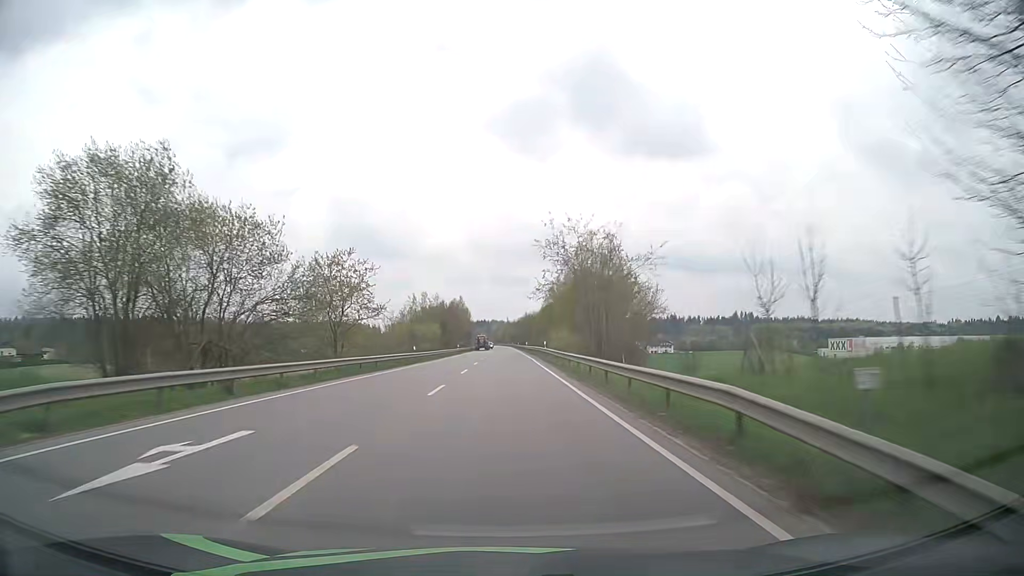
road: primary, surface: asphalt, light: Day
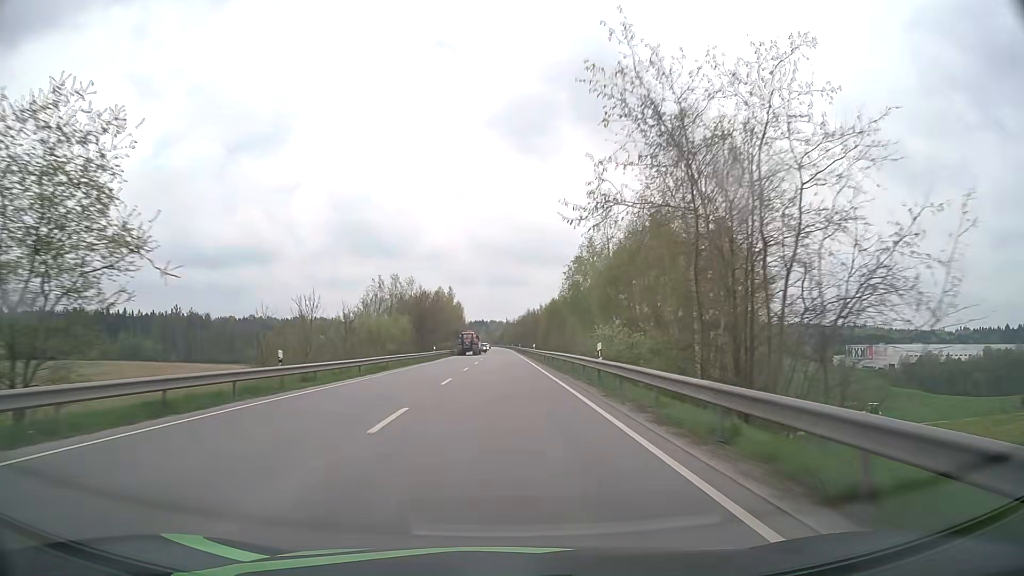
(0.0, +31.7) m; 0°
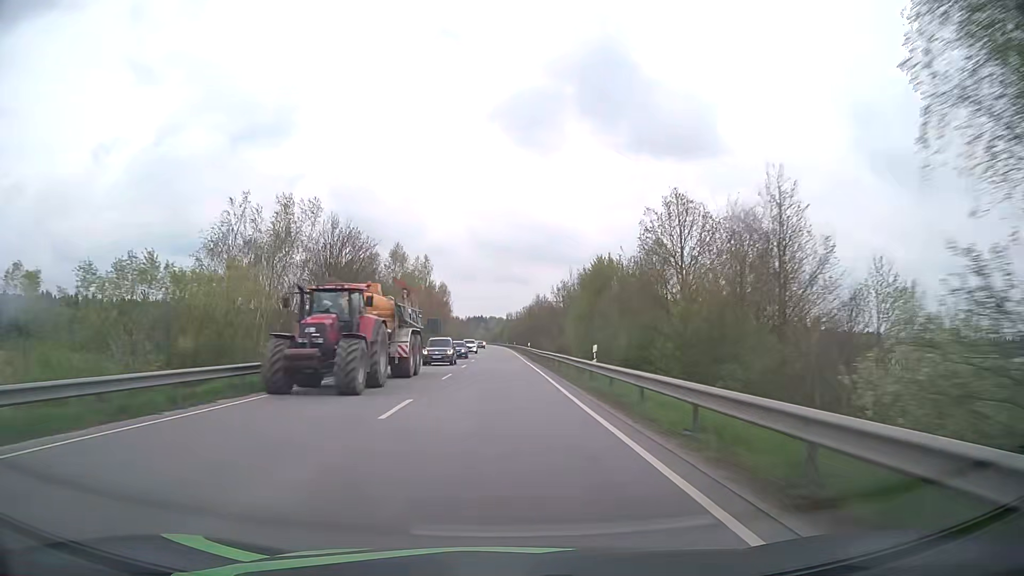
(0.0, +47.4) m; 0°
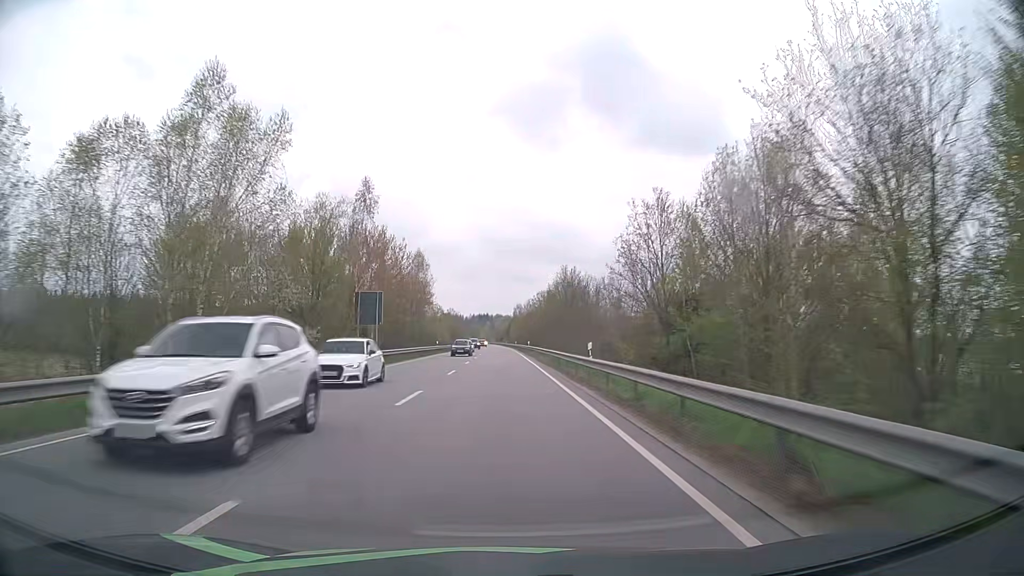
(-0.1, +47.5) m; -1°
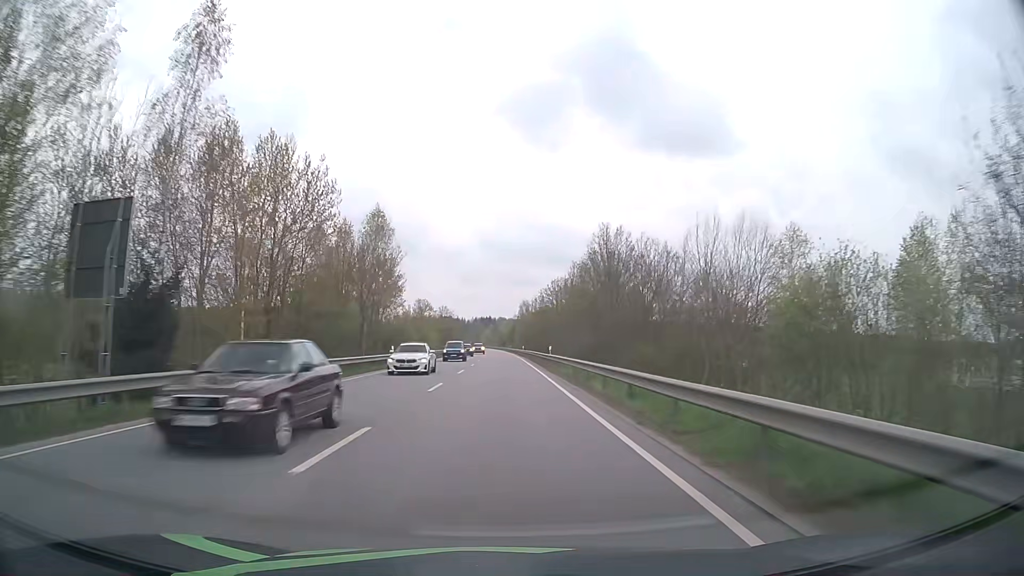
(-0.1, +31.6) m; 0°
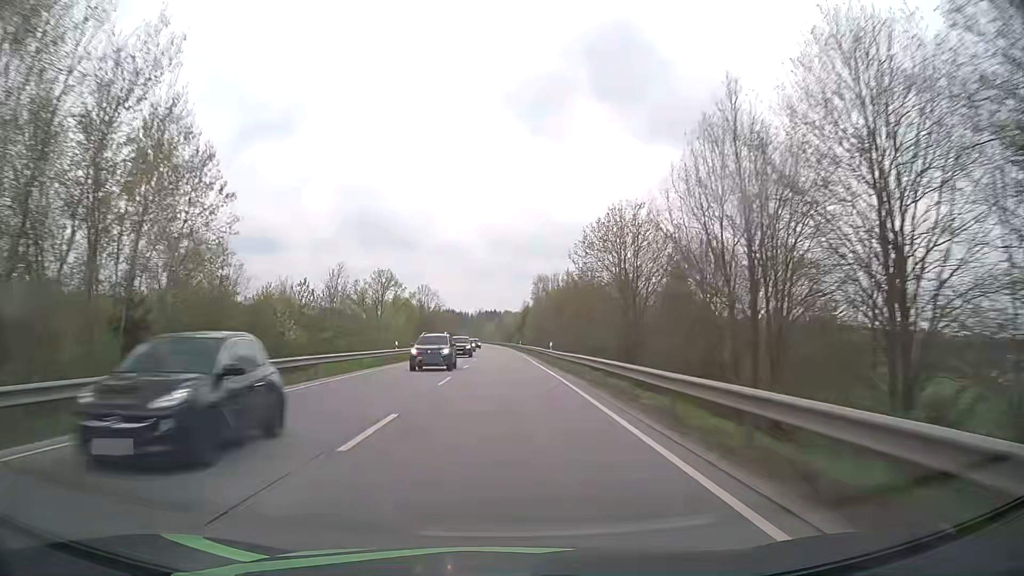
(-0.2, +47.2) m; 0°
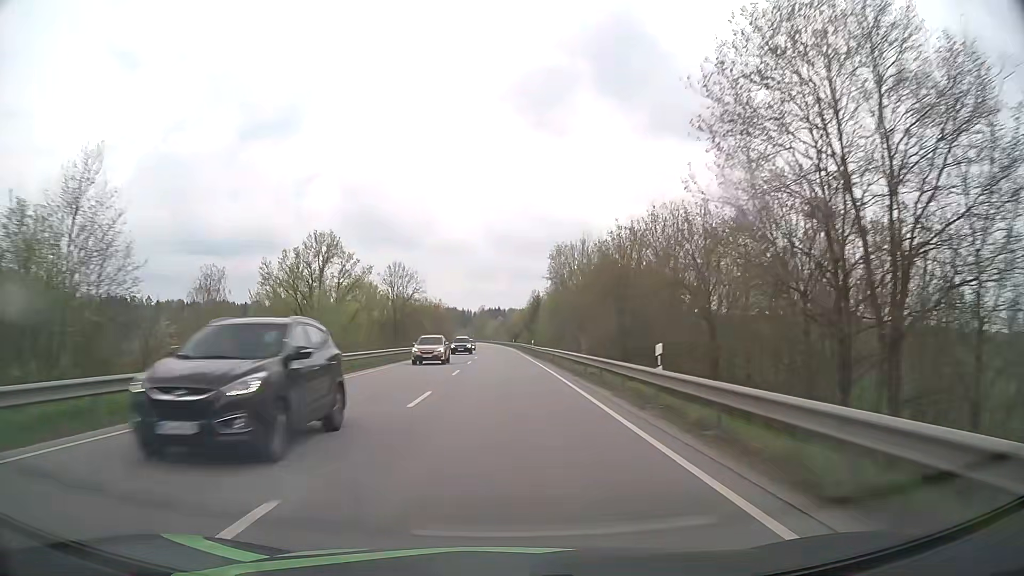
(-0.1, +30.5) m; 0°
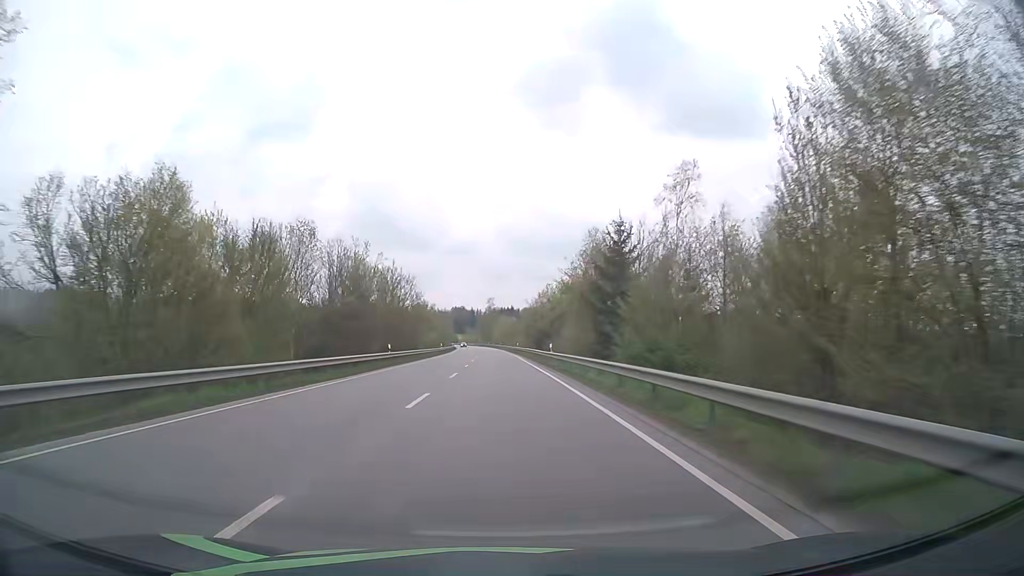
(-0.8, +71.6) m; -1°
(0, +10) (0, +20) (0, +30) (-1, +40) (-1, +50) (-1, +60) (-1, +70) (-2, +80) (-2, +90) (-3, +100) m
